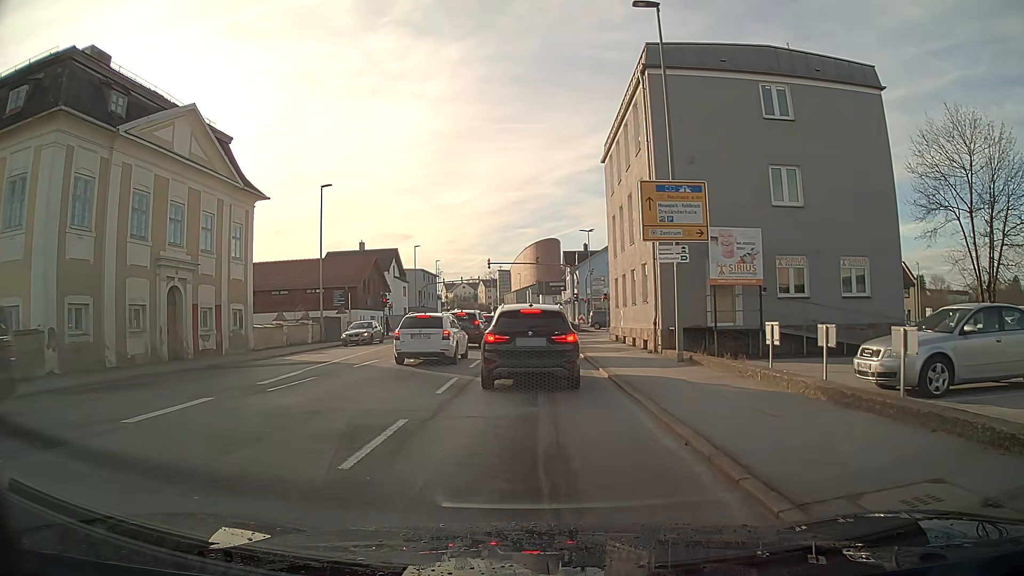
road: tertiary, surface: asphalt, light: Day
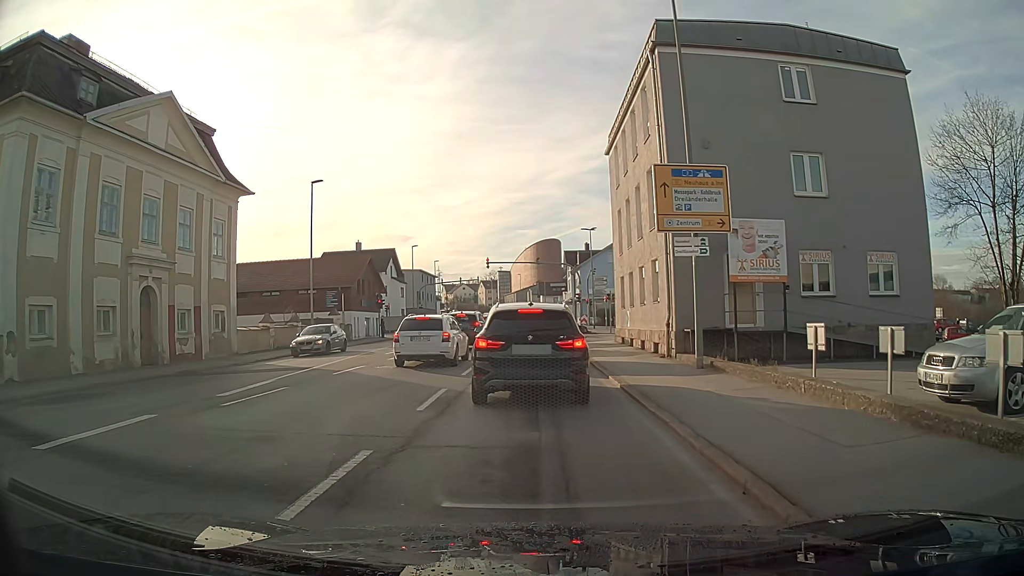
(0.0, +2.0) m; 0°
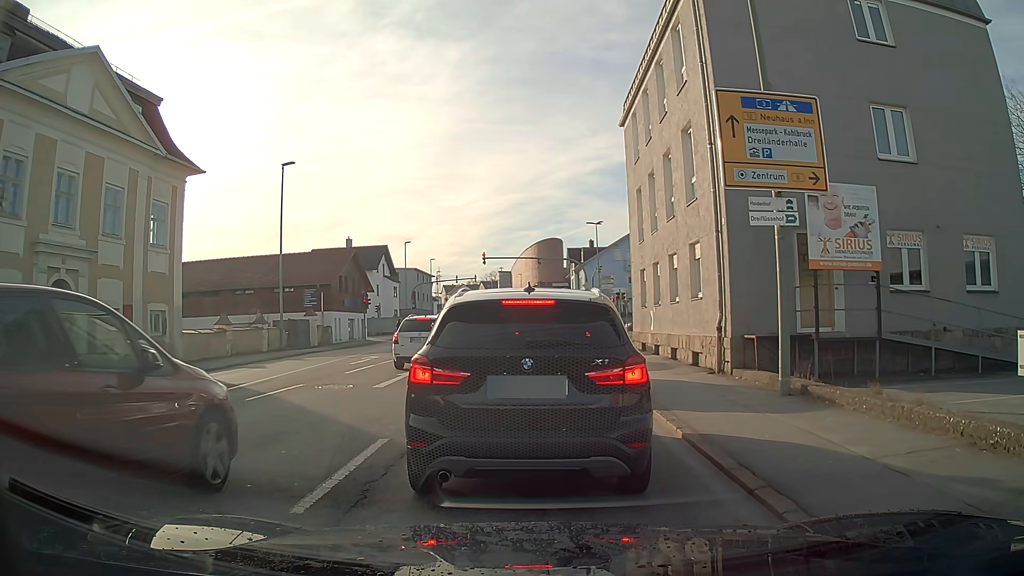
(0.0, +5.1) m; 0°
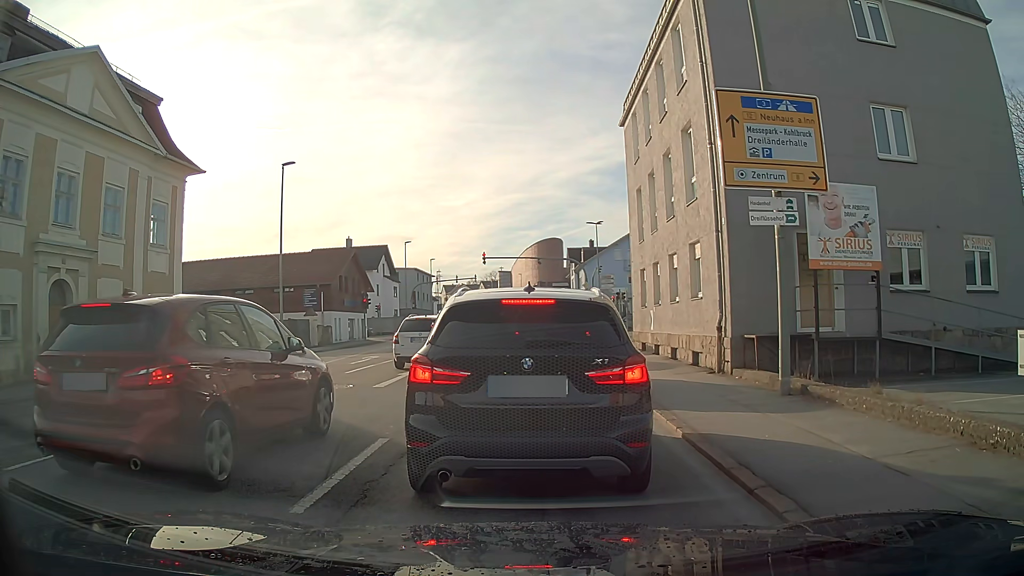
(0.0, 0.0) m; 0°
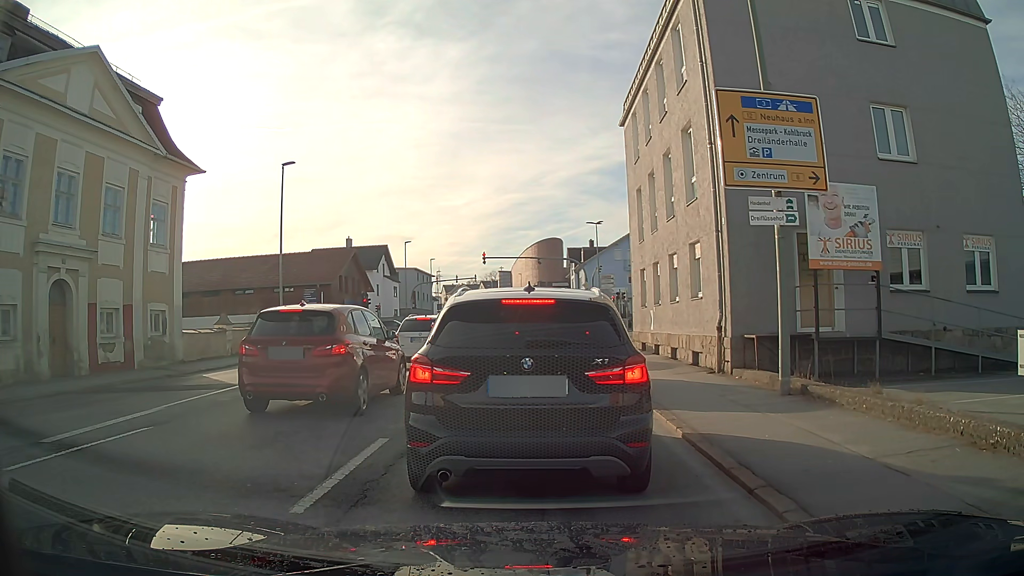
(0.0, 0.0) m; 0°
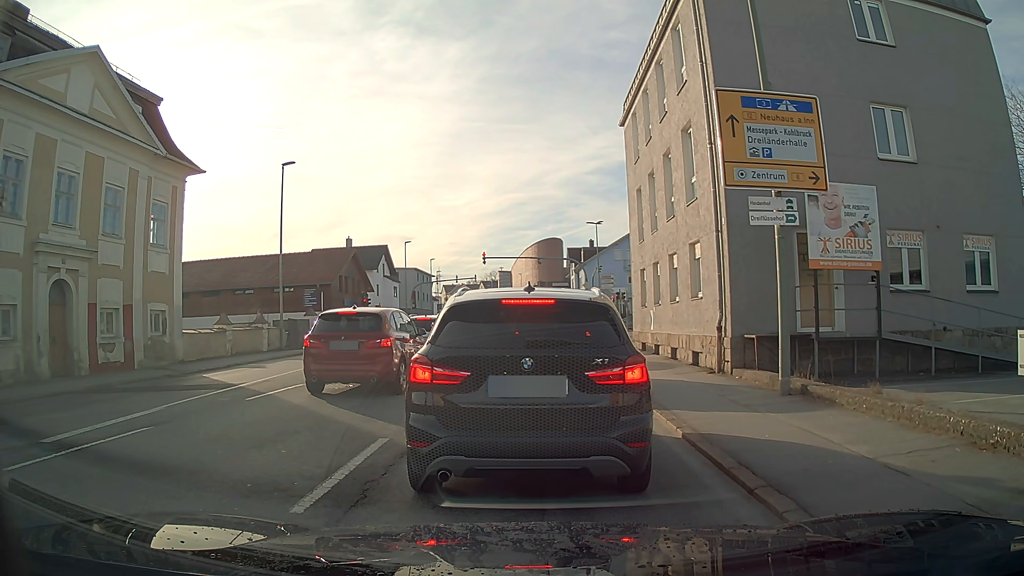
(0.0, 0.0) m; 0°
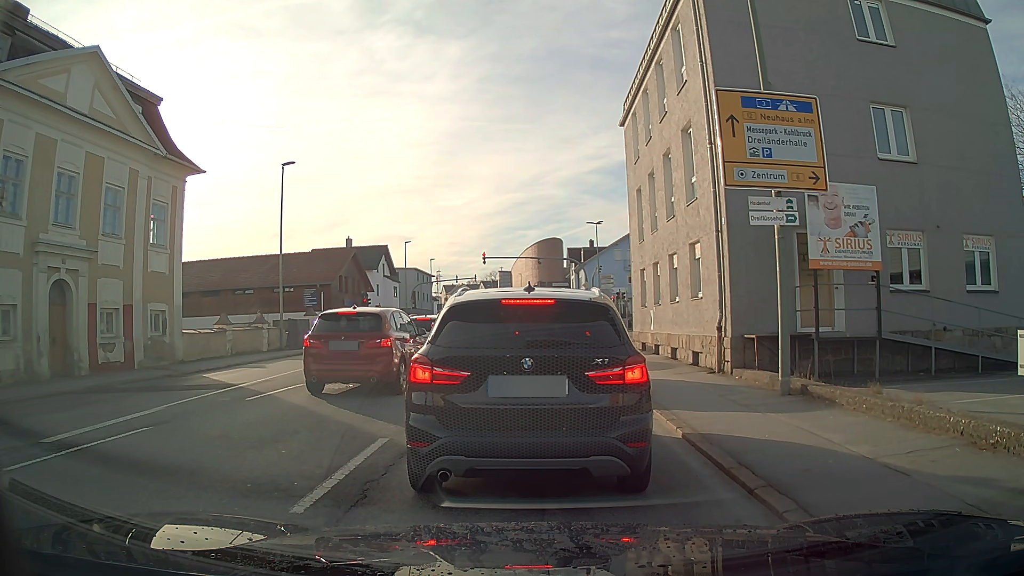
(0.0, 0.0) m; 0°
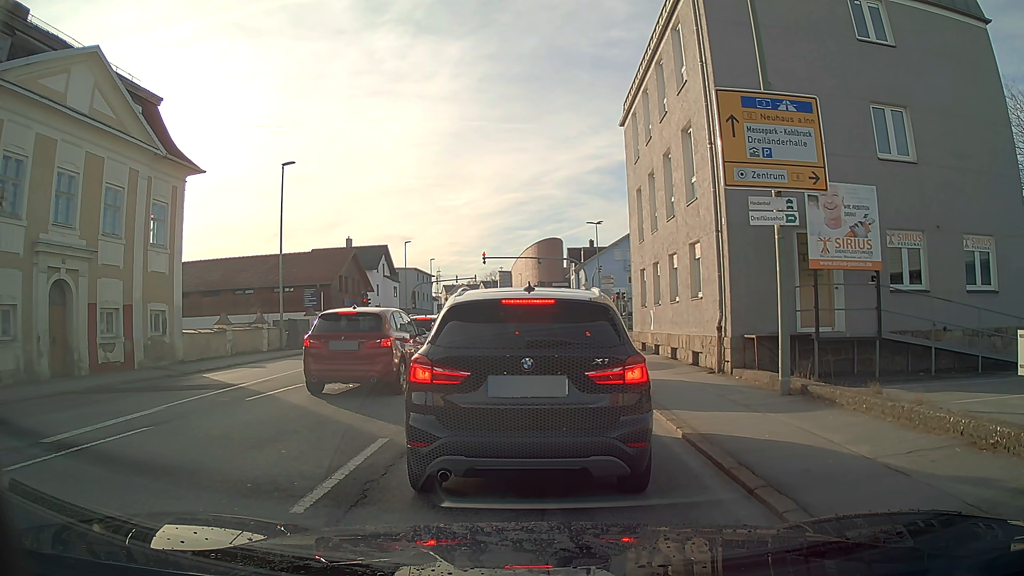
(0.0, 0.0) m; 0°
(0, +10) (0, +20) (0, +30) (+1, +40) (+1, +50) (+2, +60) (+2, +70) (+2, +80) (+1, +90) (+1, +100) m
